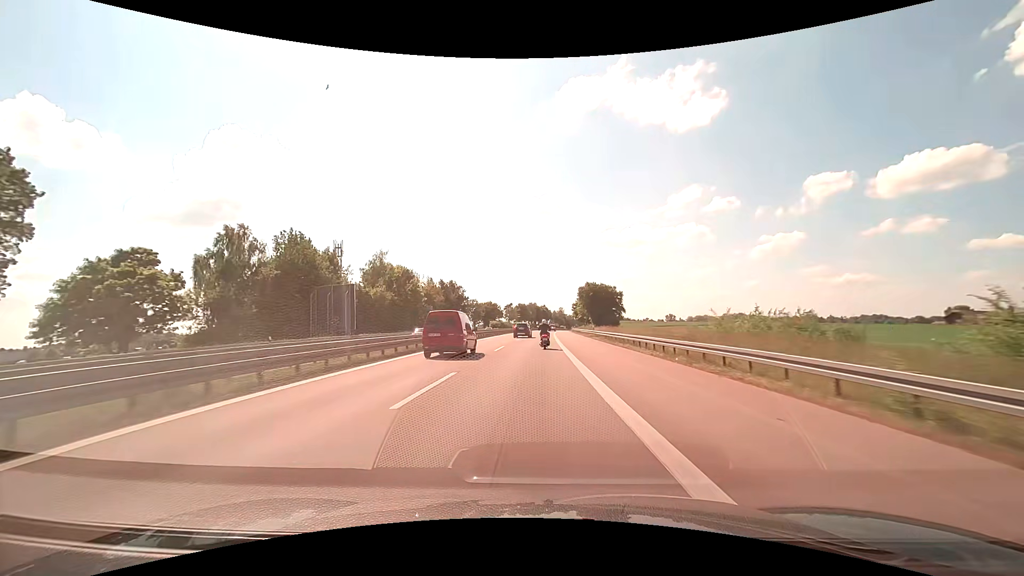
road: motorway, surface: asphalt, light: Day
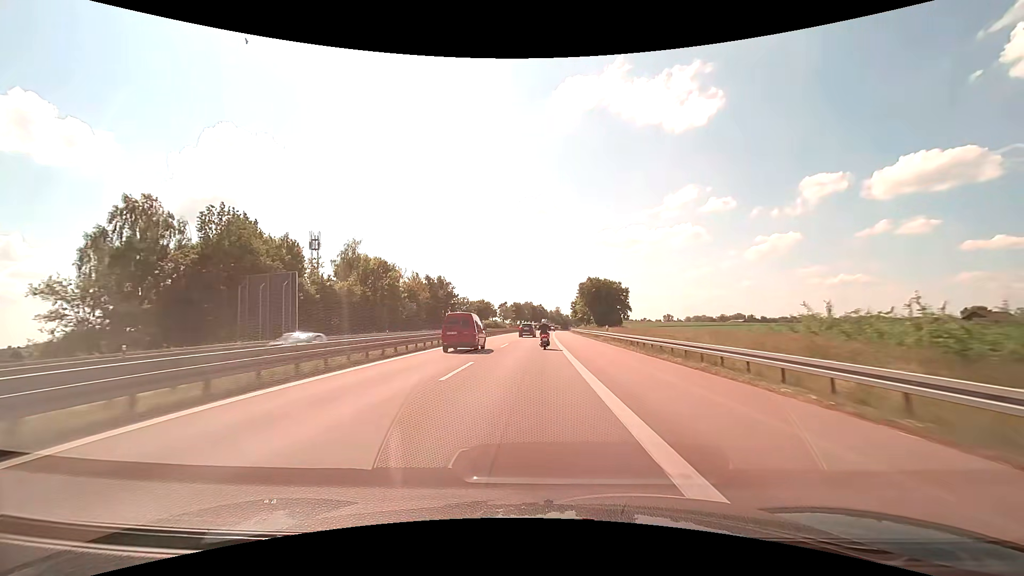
(+0.1, +13.9) m; 0°
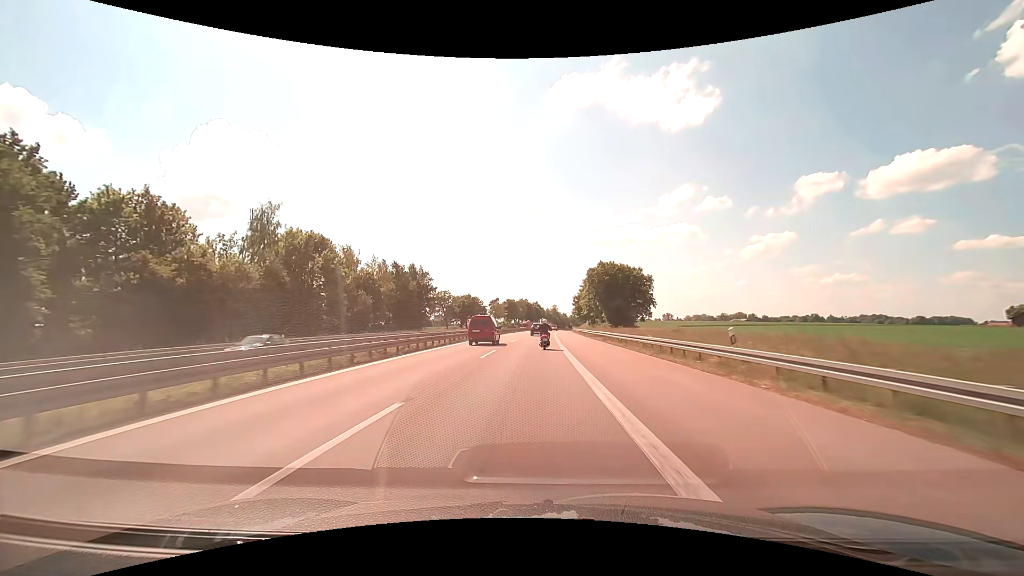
(+0.2, +27.8) m; +1°
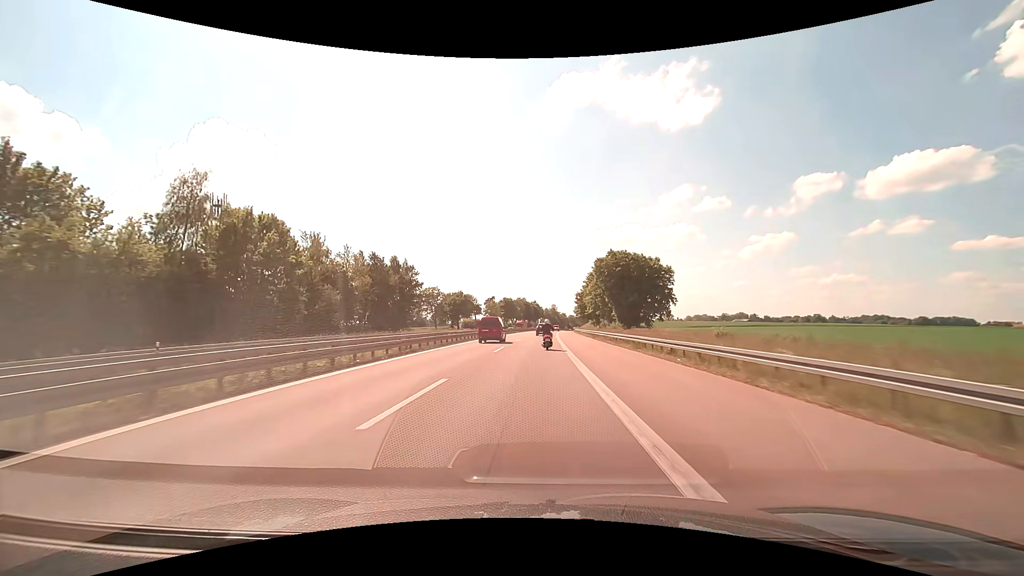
(0.0, +13.9) m; 0°
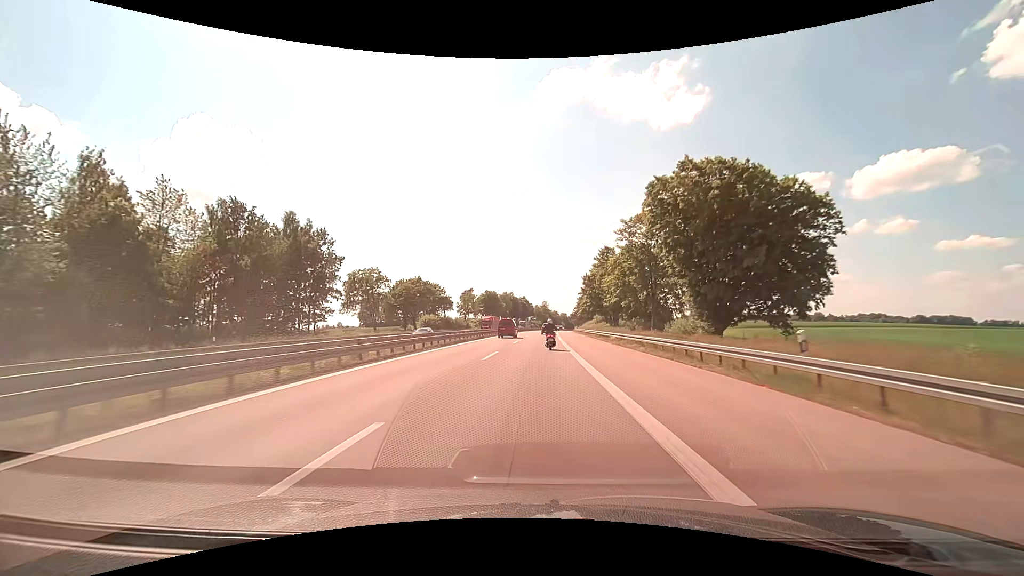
(+0.4, +41.7) m; +1°
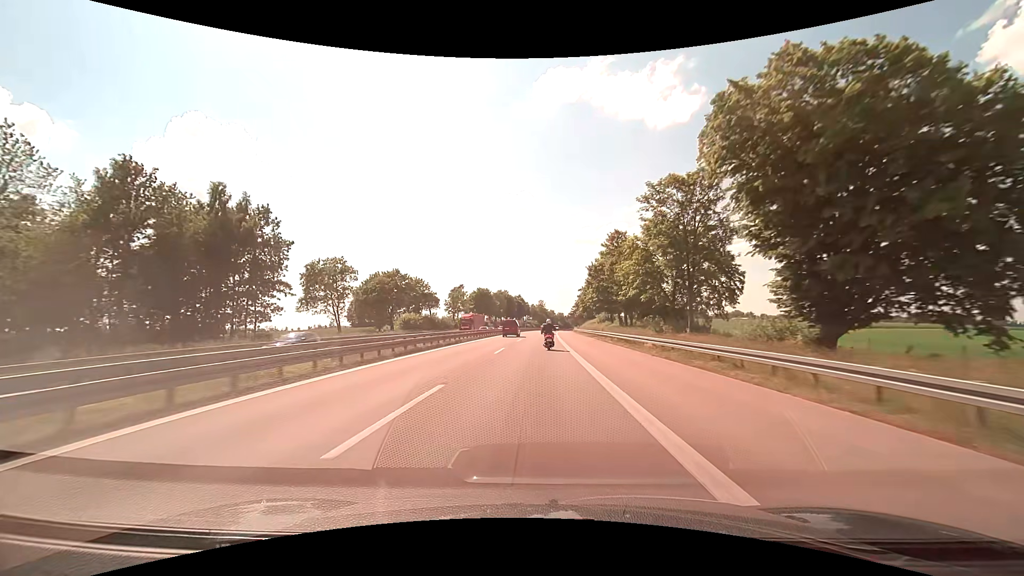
(0.0, +13.9) m; 0°
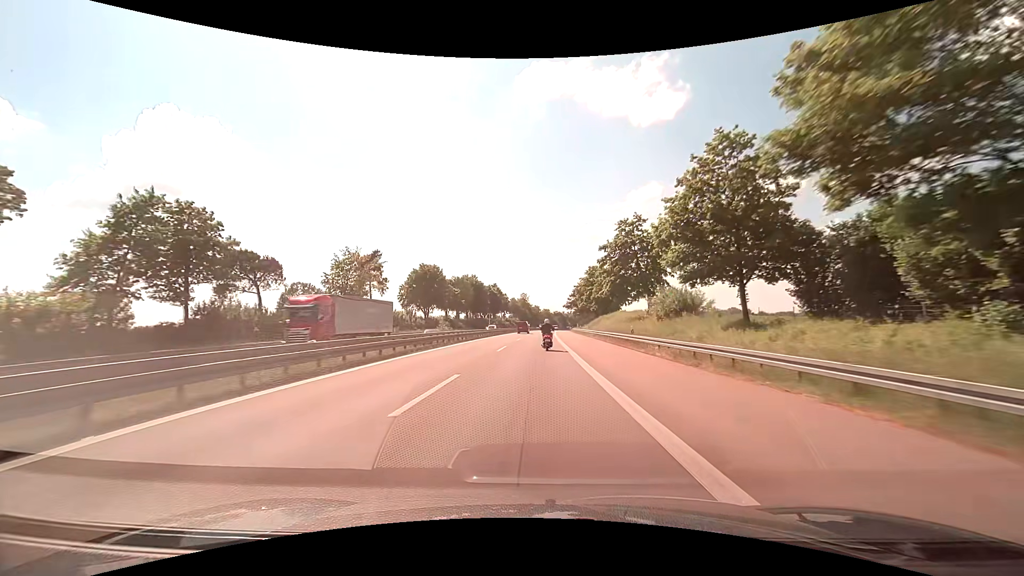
(+1.2, +69.6) m; +2°
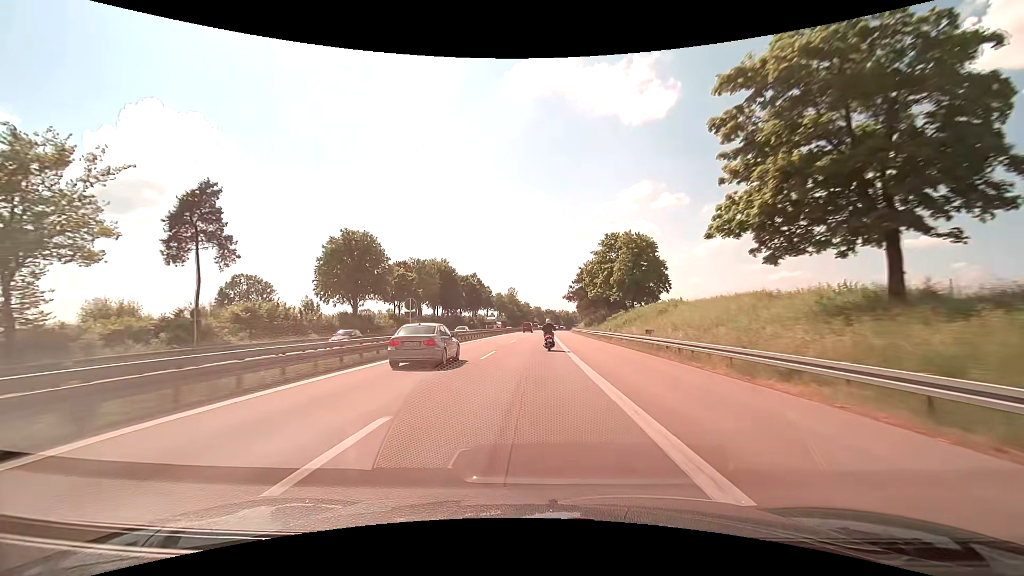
(+0.5, +41.8) m; +1°
(0, +10) (0, +20) (0, +30) (0, +40) (0, +50) (+1, +60) (+1, +70) (+1, +80) (+2, +90) (+2, +100) m
